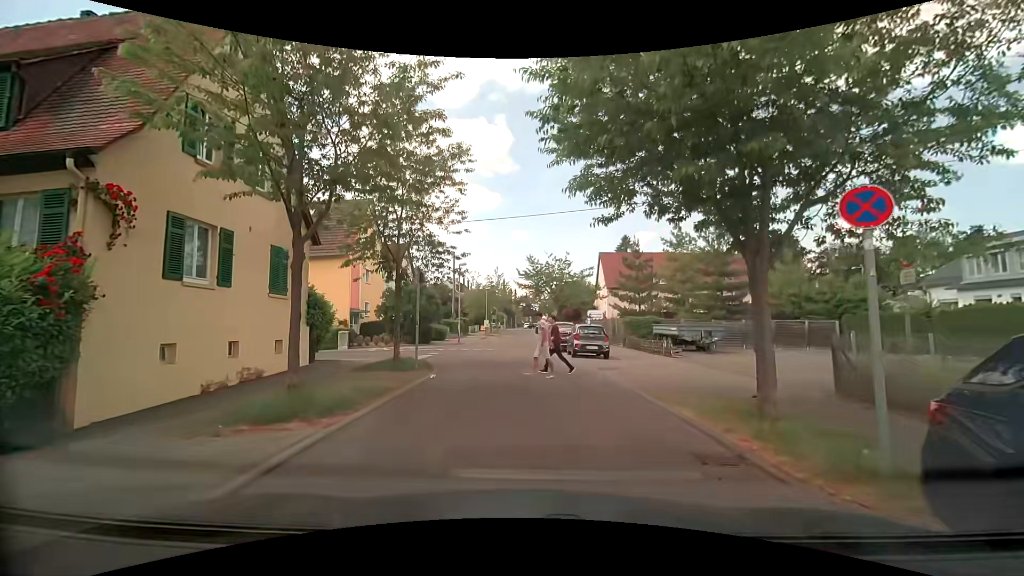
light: Day
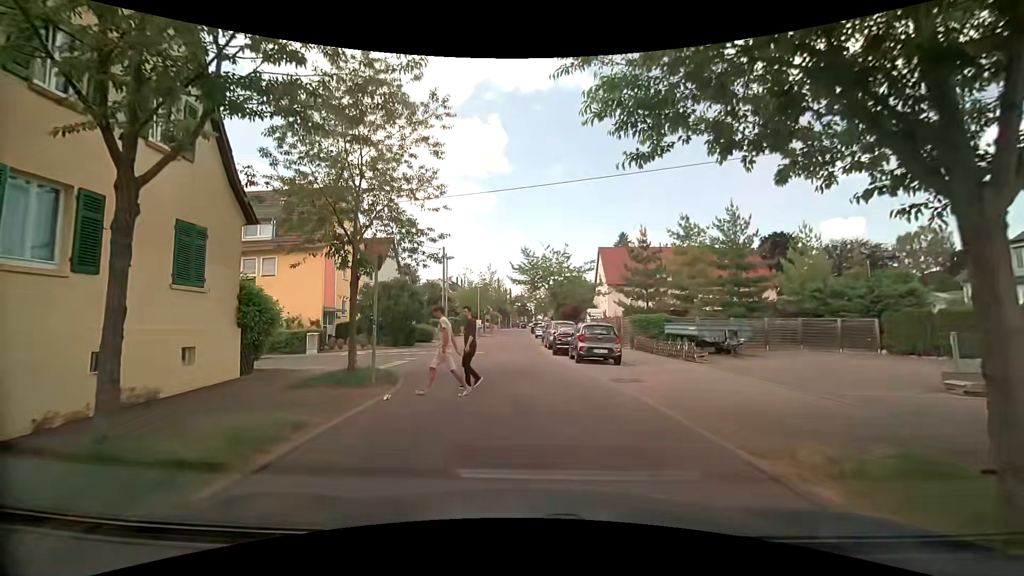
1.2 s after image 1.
(+0.2, +3.9) m; +2°
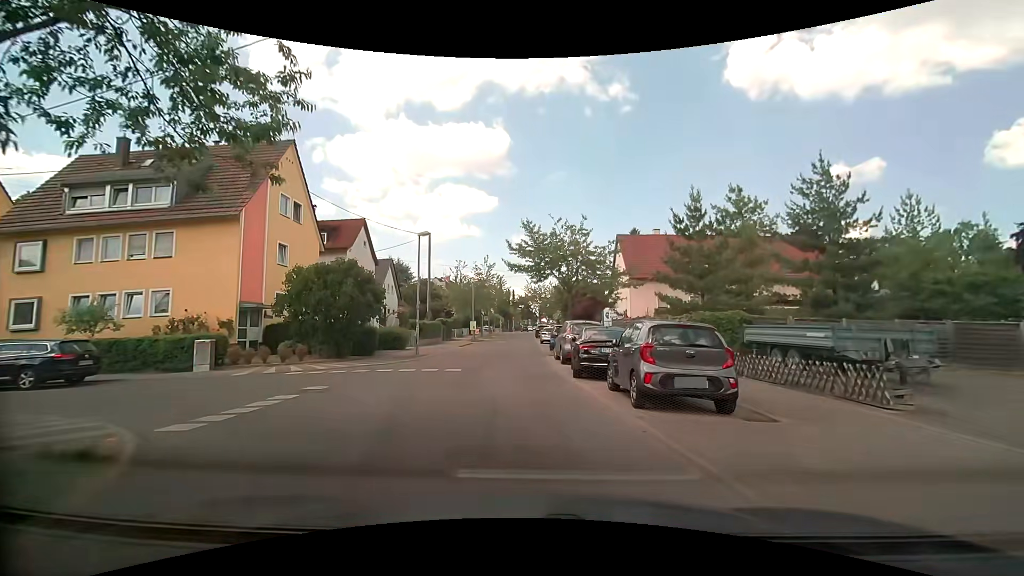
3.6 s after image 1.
(+0.2, +9.8) m; +1°
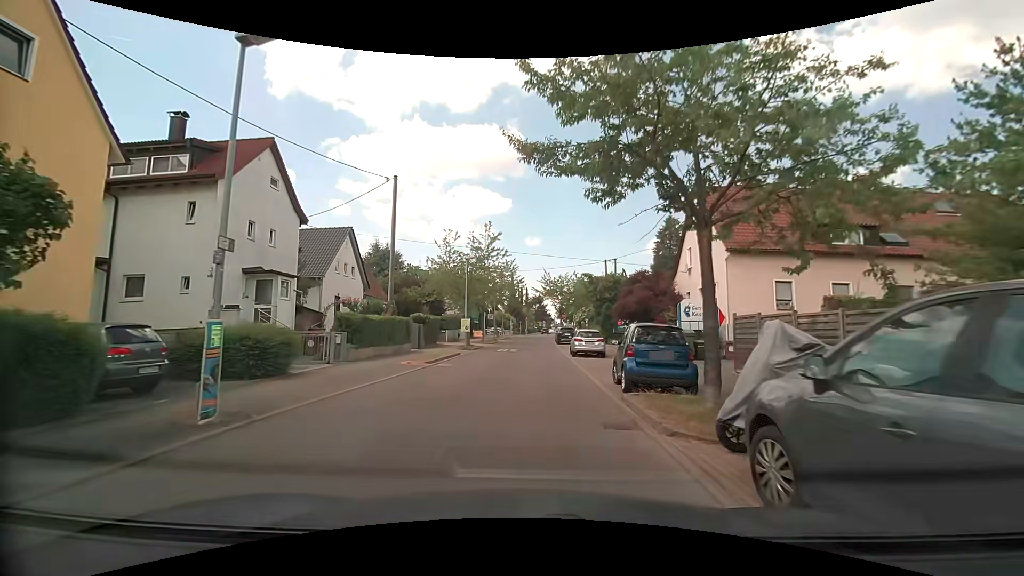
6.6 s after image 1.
(-0.6, +17.6) m; -2°
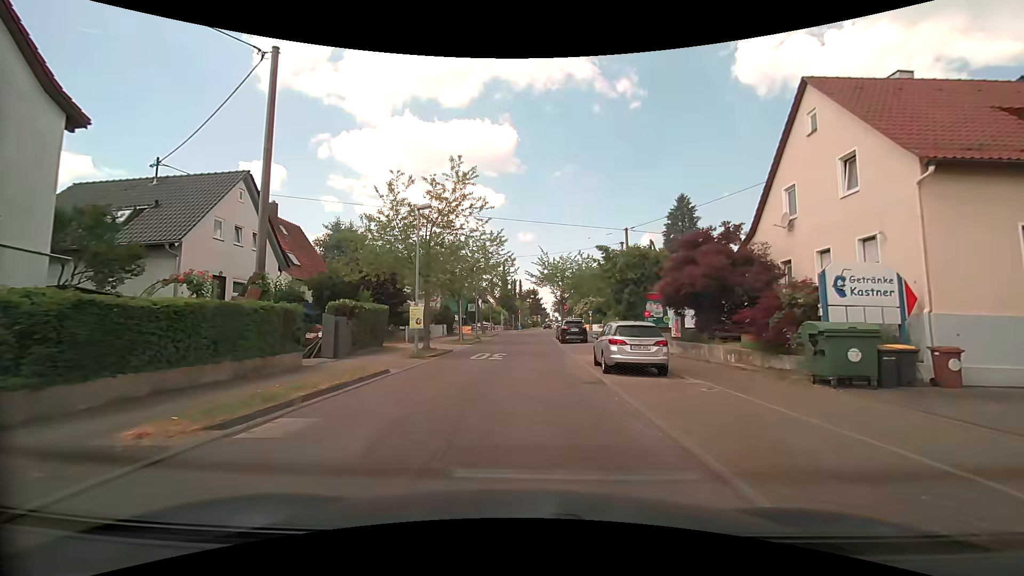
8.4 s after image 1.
(+0.3, +13.0) m; +2°
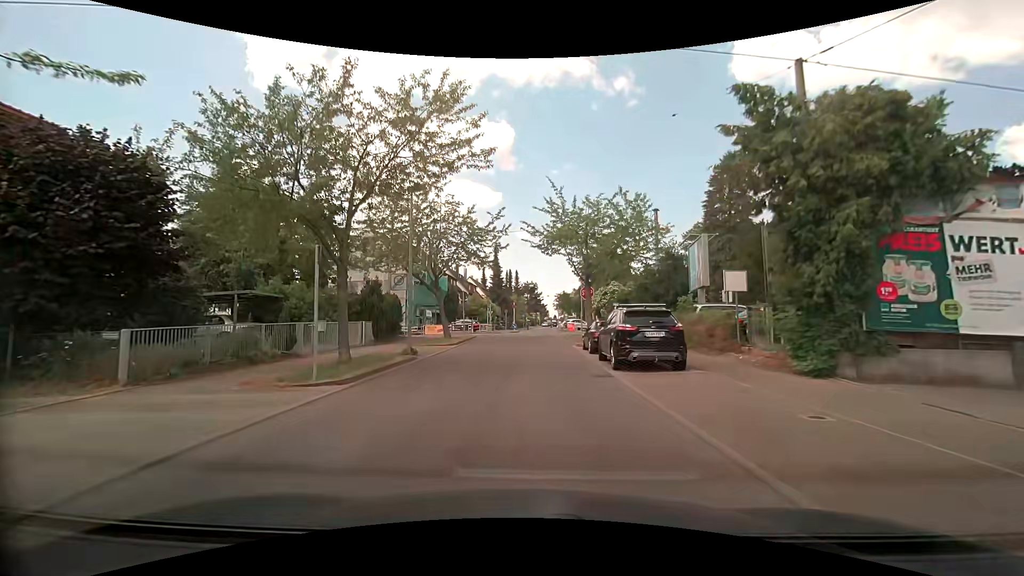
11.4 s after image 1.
(0.0, +22.4) m; 0°
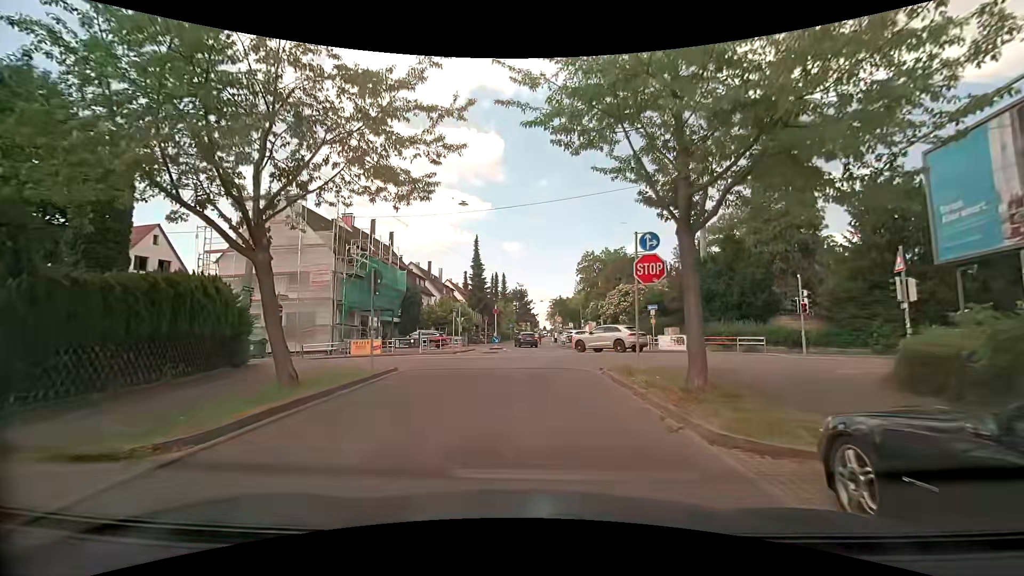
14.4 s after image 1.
(+0.1, +18.4) m; +2°
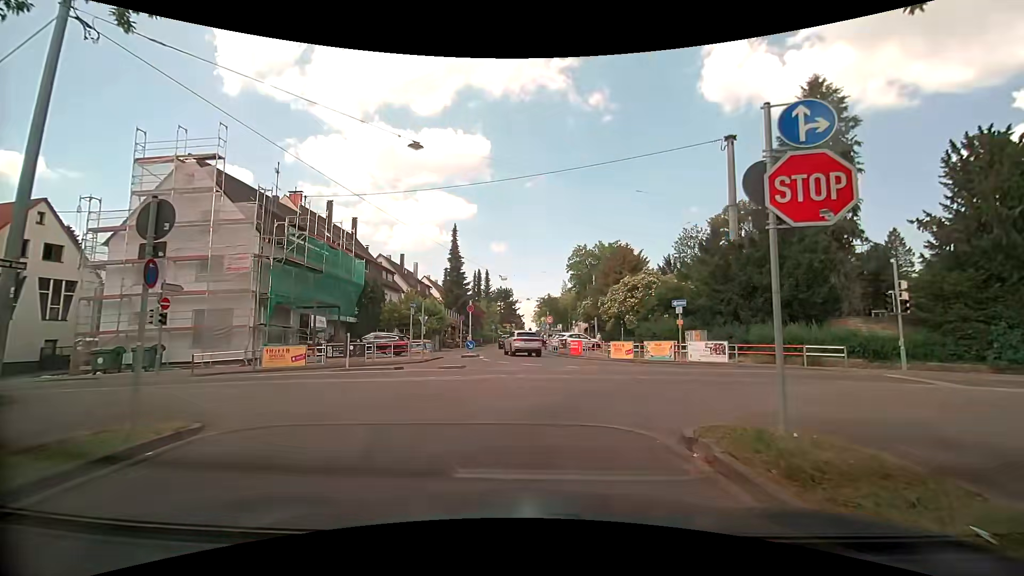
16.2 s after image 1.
(0.0, +8.5) m; +1°
